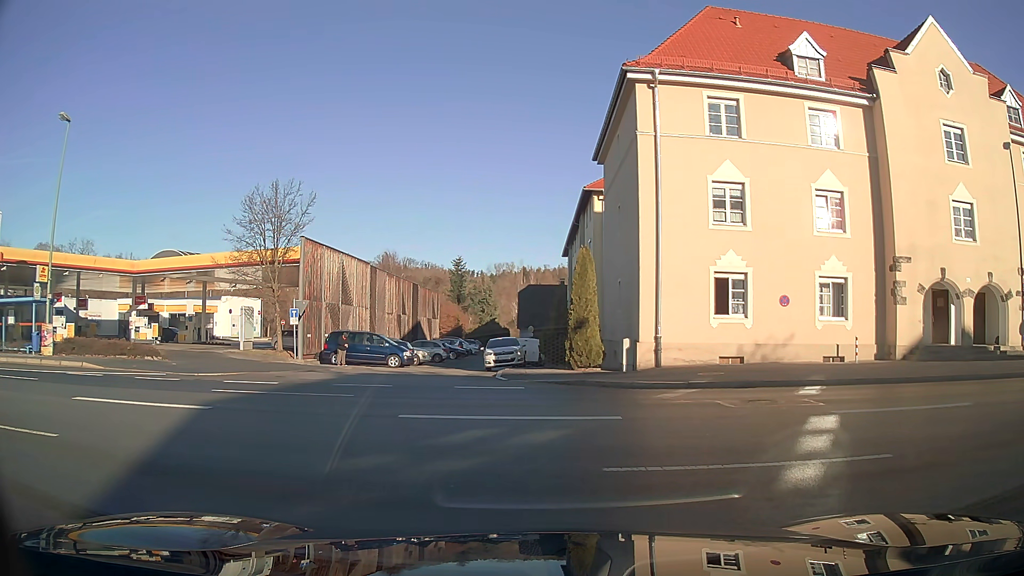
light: Day
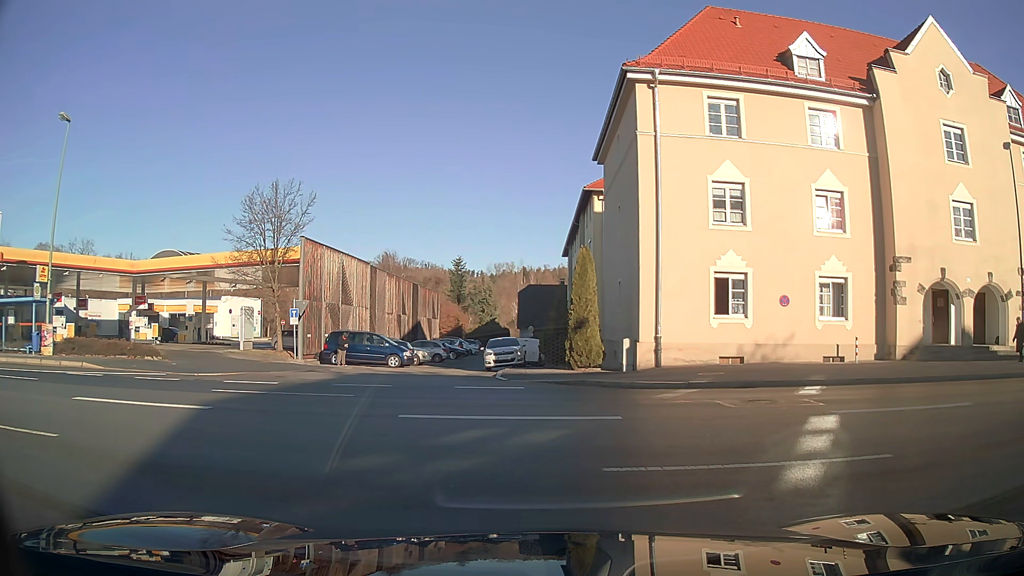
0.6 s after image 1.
(0.0, 0.0) m; 0°
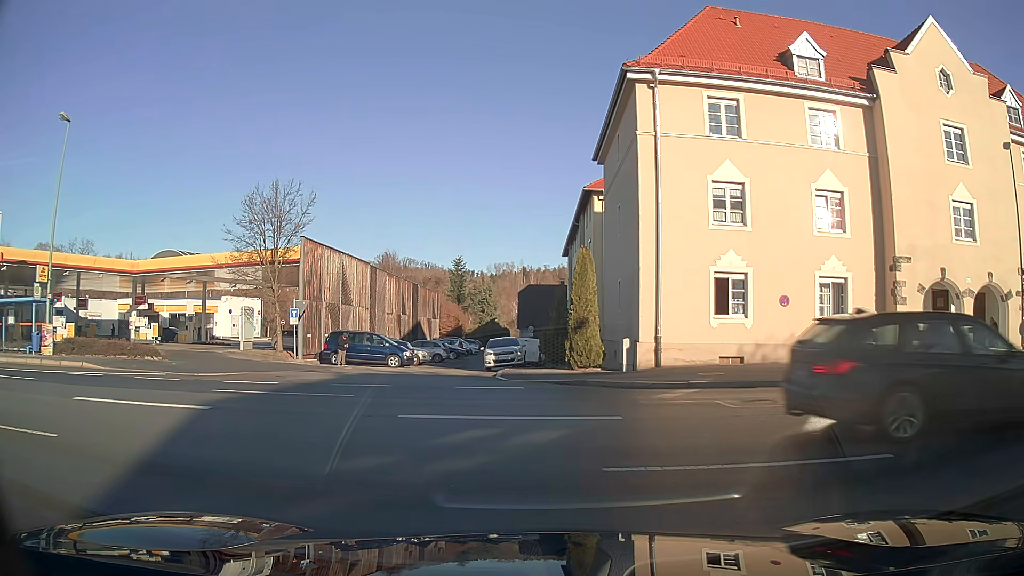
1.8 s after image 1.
(0.0, 0.0) m; 0°
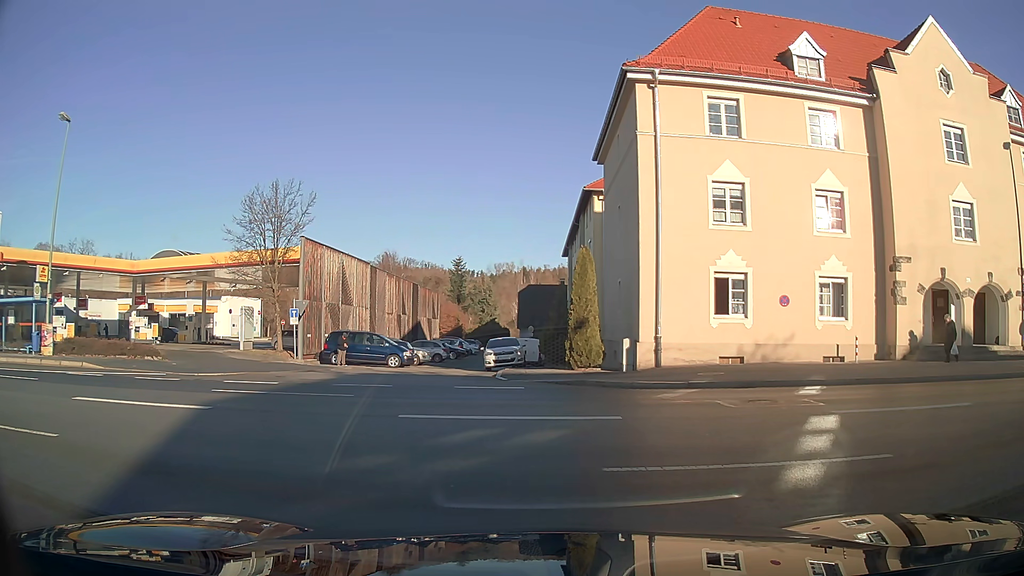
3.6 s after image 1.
(0.0, 0.0) m; 0°
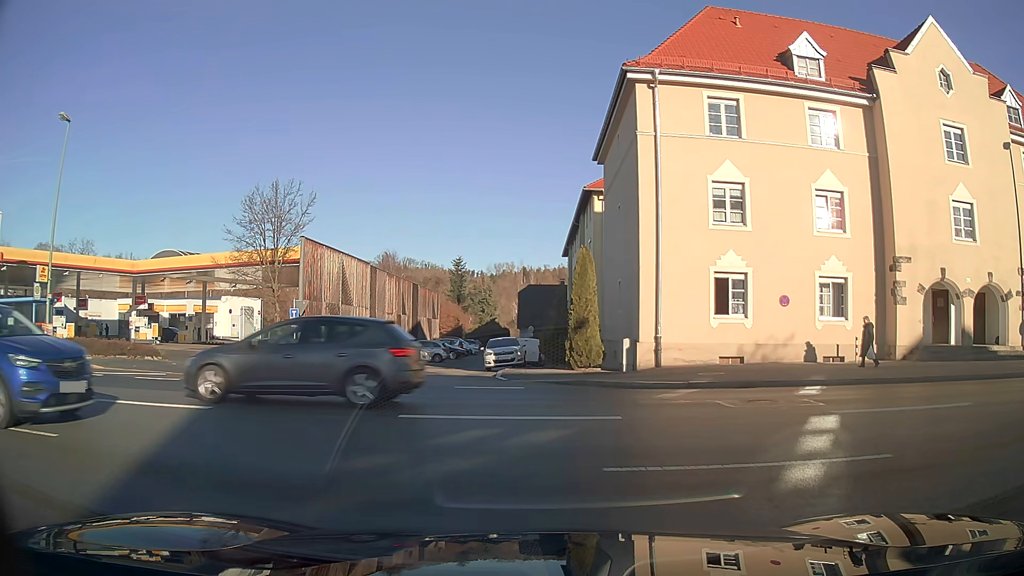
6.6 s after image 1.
(0.0, 0.0) m; 0°
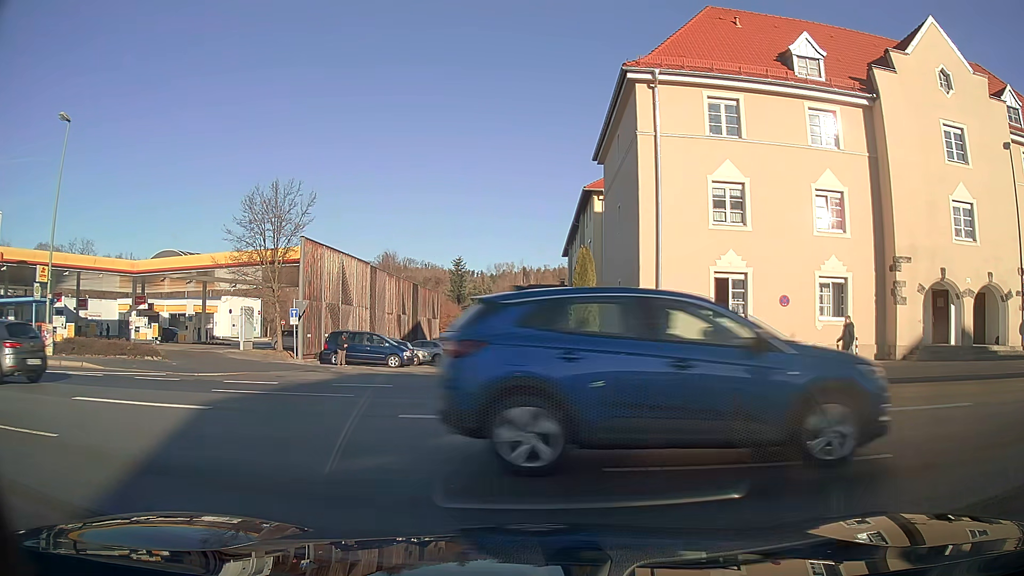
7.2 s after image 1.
(0.0, 0.0) m; 0°
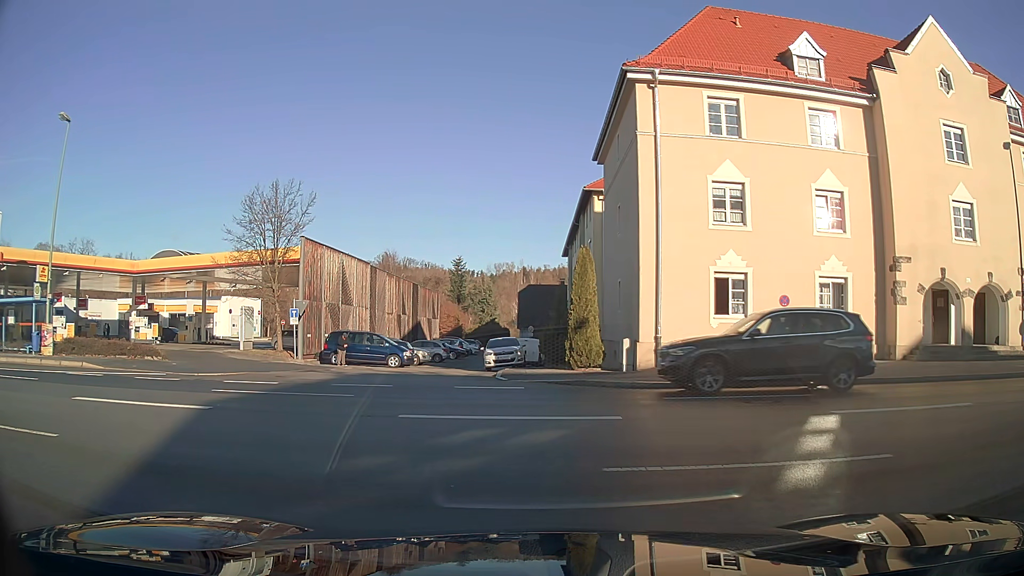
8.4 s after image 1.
(0.0, 0.0) m; 0°
